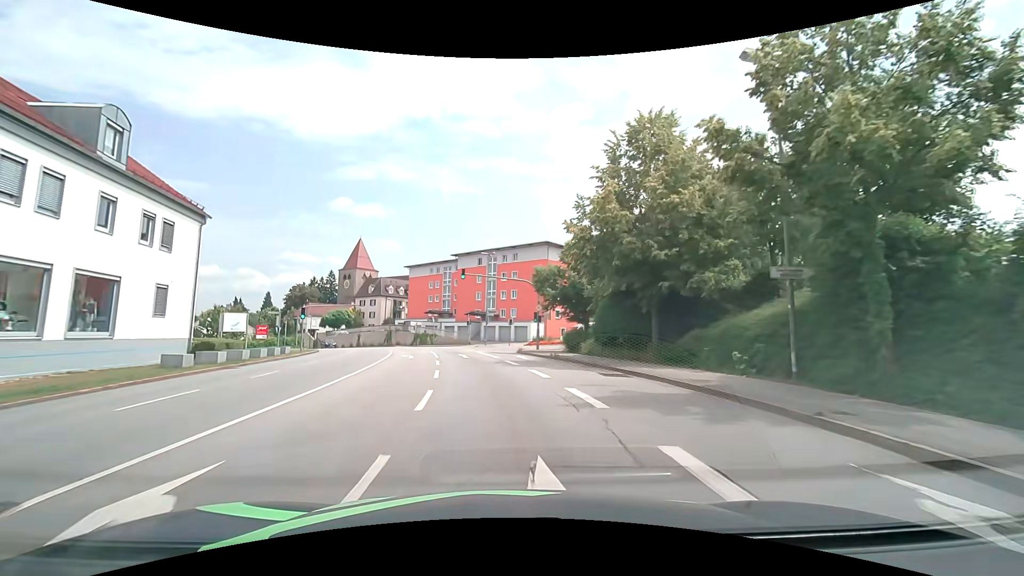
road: tertiary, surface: asphalt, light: Day
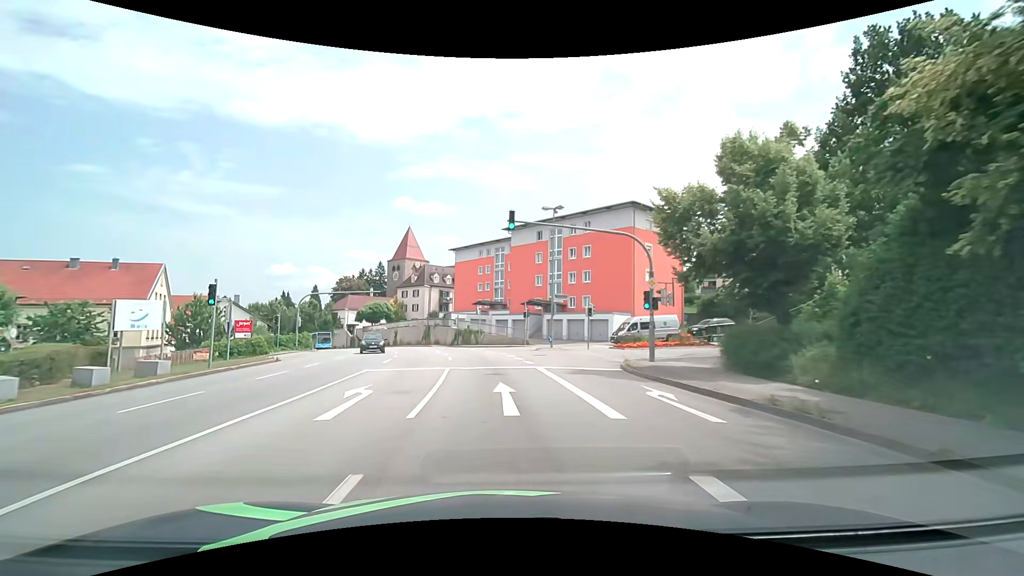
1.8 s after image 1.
(-0.9, +18.9) m; -6°
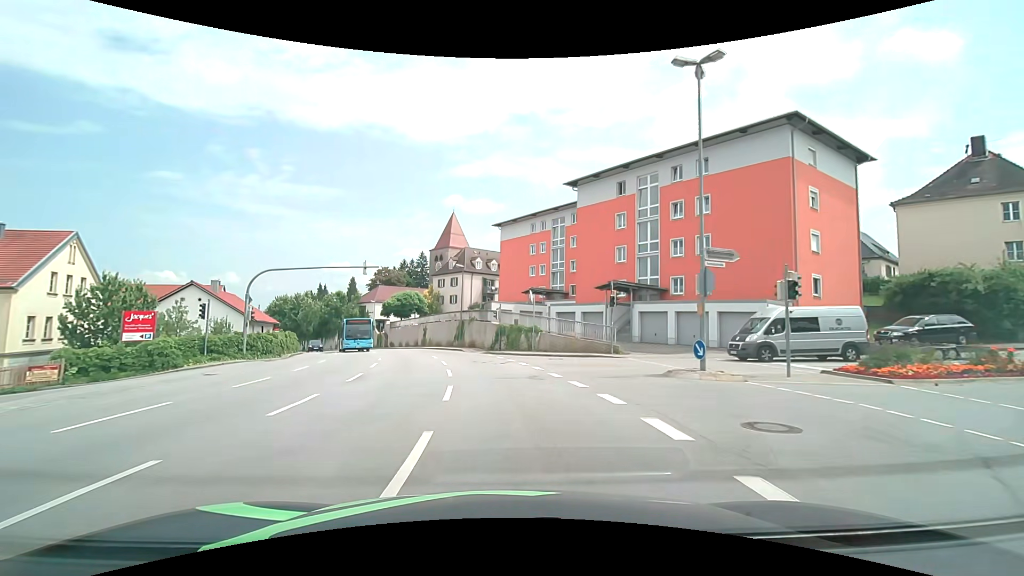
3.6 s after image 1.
(-1.1, +19.4) m; -6°
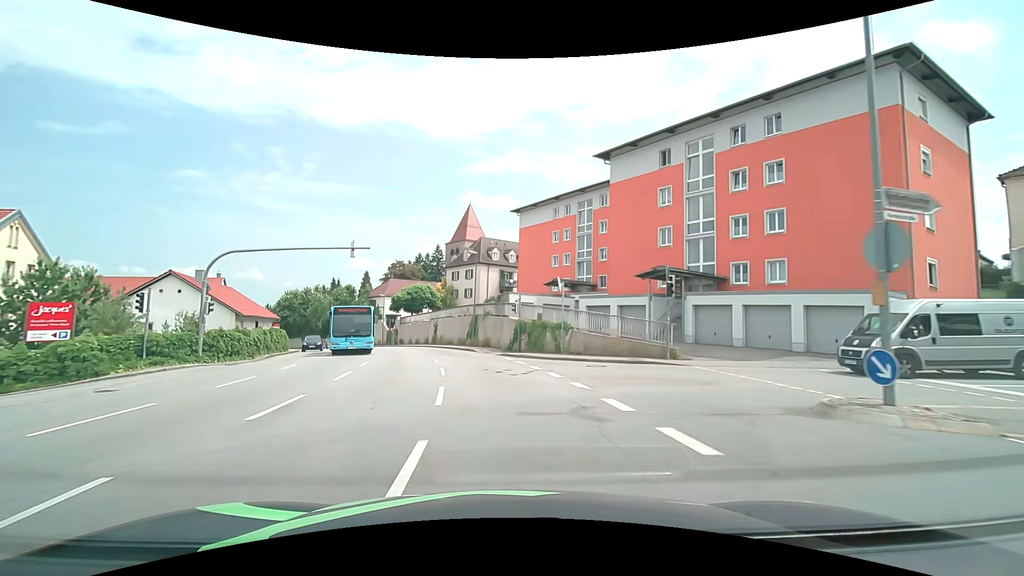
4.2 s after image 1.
(-0.1, +6.6) m; -2°
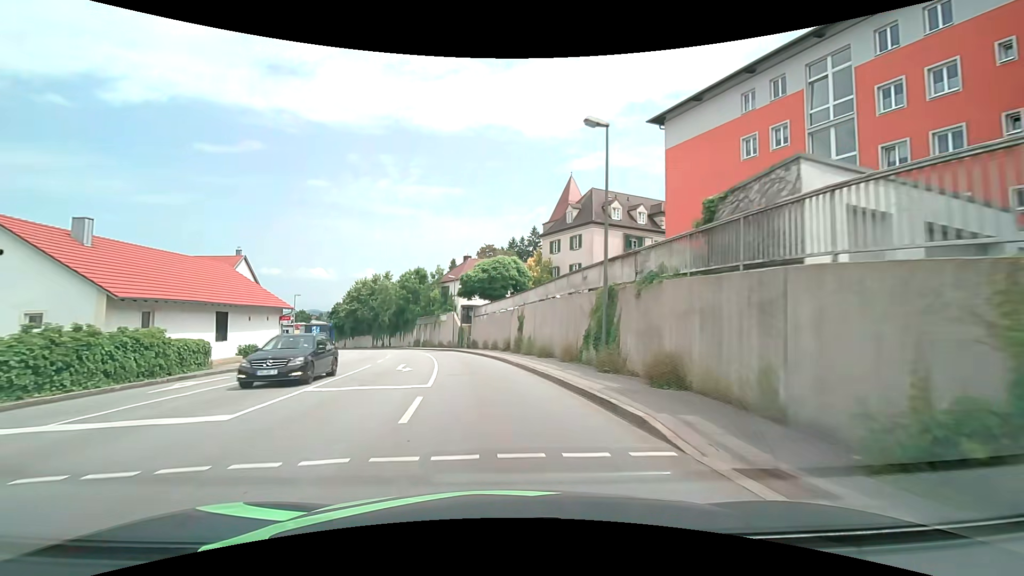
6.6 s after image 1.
(-2.4, +25.9) m; -11°
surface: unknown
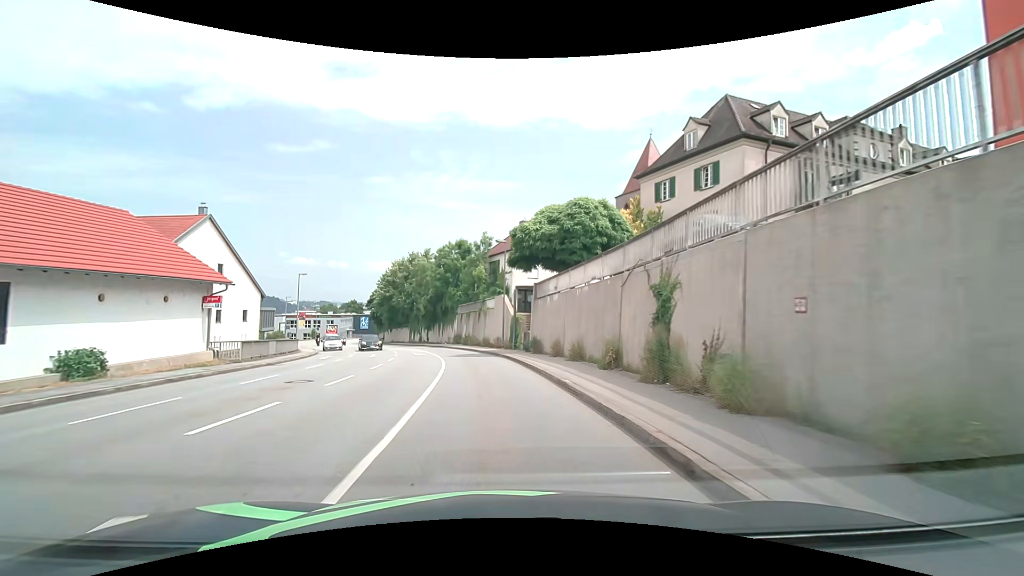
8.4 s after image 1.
(-1.3, +19.2) m; -7°
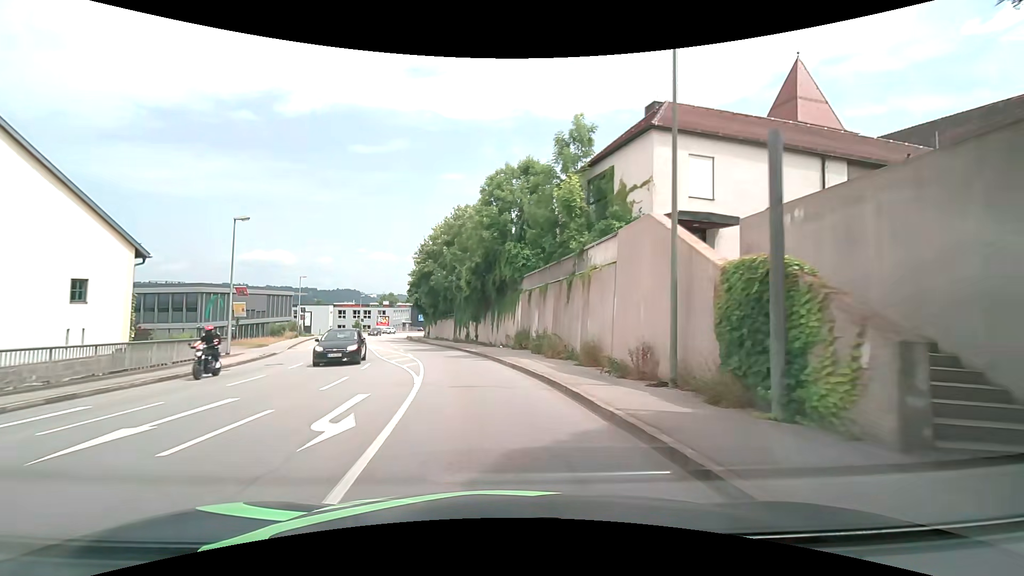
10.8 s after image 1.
(-1.8, +25.9) m; -8°
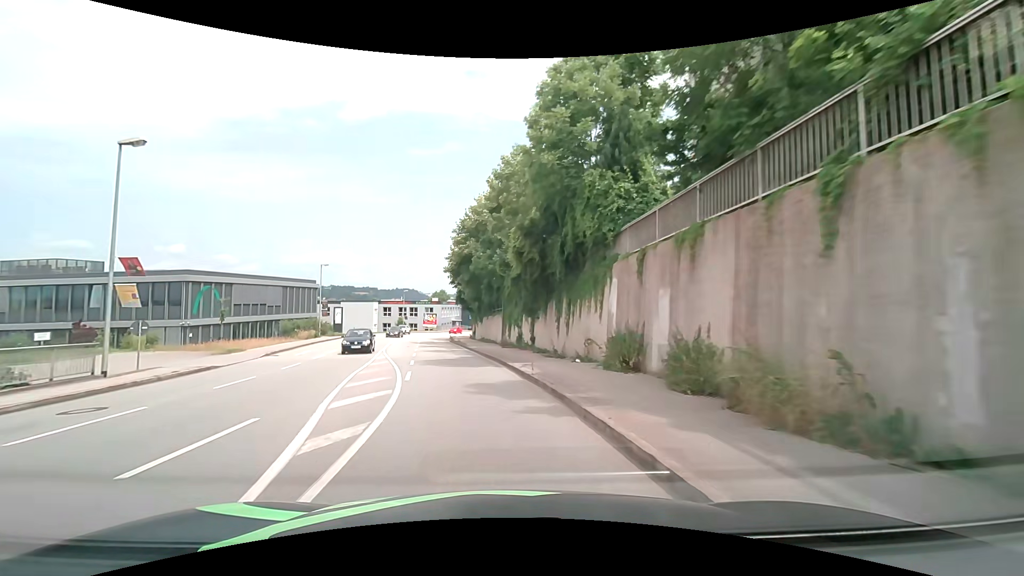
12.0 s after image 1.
(-0.6, +13.3) m; -6°
(0, +10) (-2, +20) (-3, +30) (-5, +40) (-7, +49) (-9, +59) (-11, +69) (-12, +79) (-12, +89) (-11, +99) m
